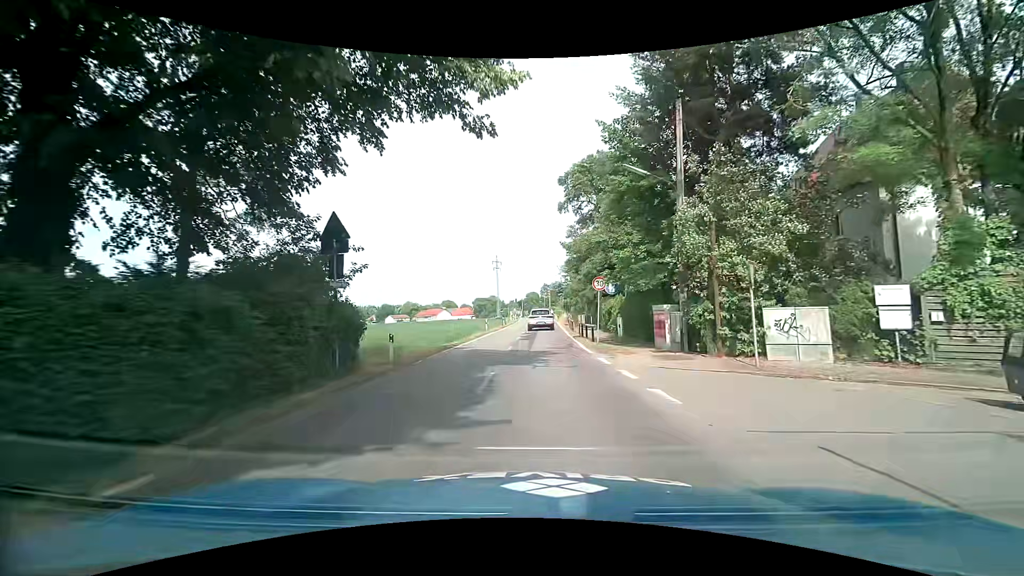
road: tertiary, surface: asphalt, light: Day
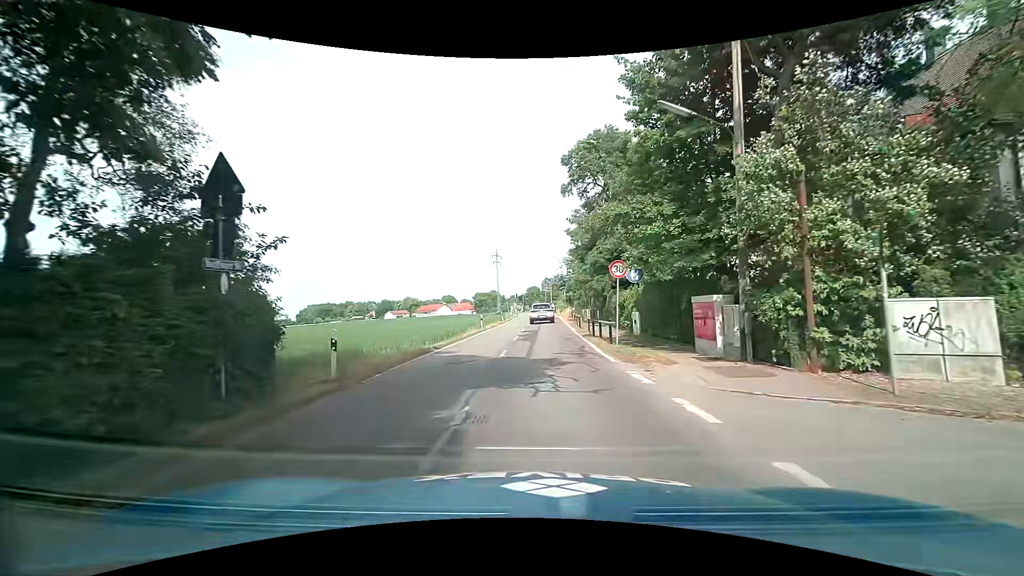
(+0.1, +4.7) m; +1°
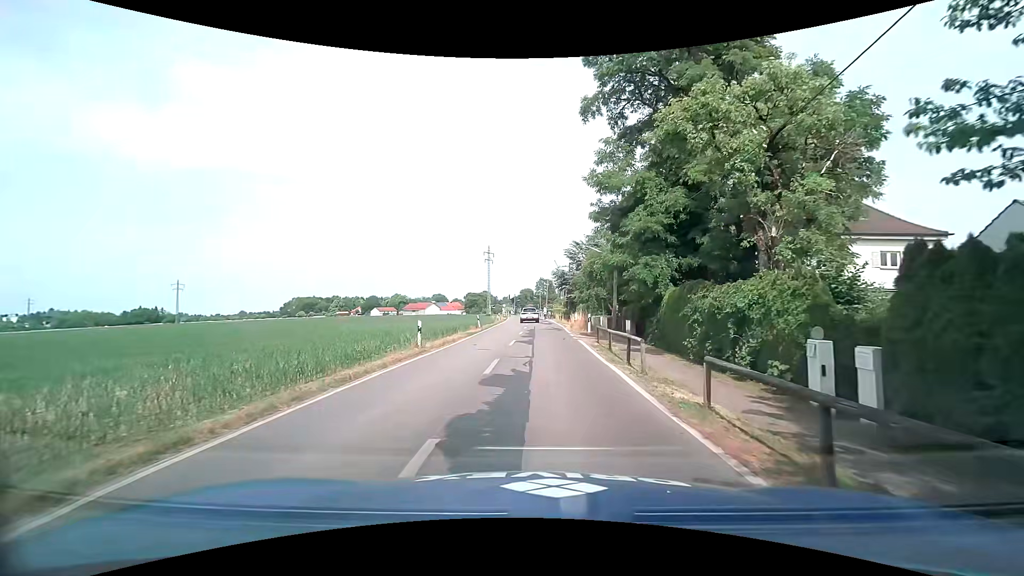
(+0.1, +18.2) m; 0°
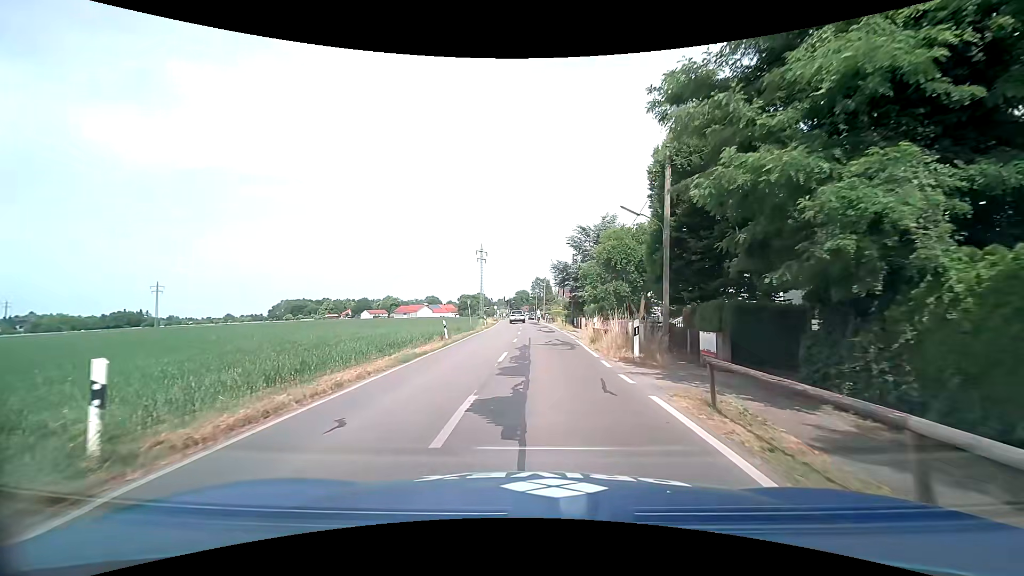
(+0.3, +14.0) m; +1°
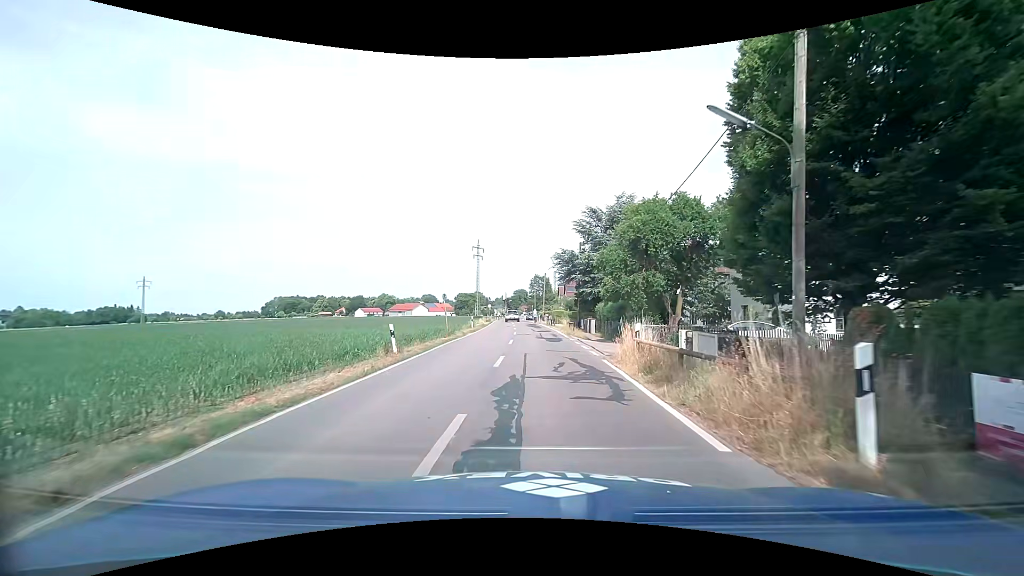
(+0.1, +10.0) m; +1°
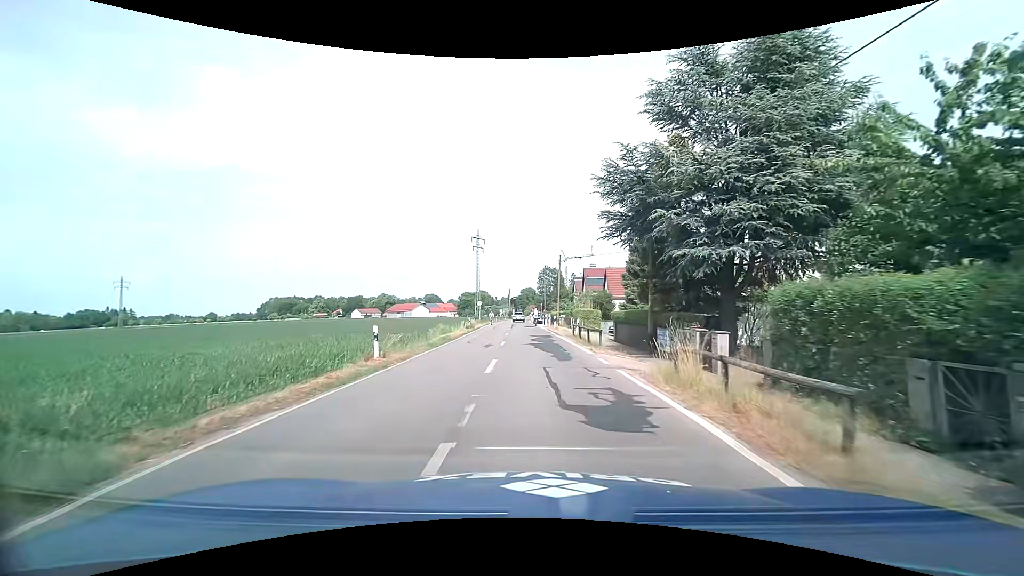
(-0.3, +27.8) m; -2°
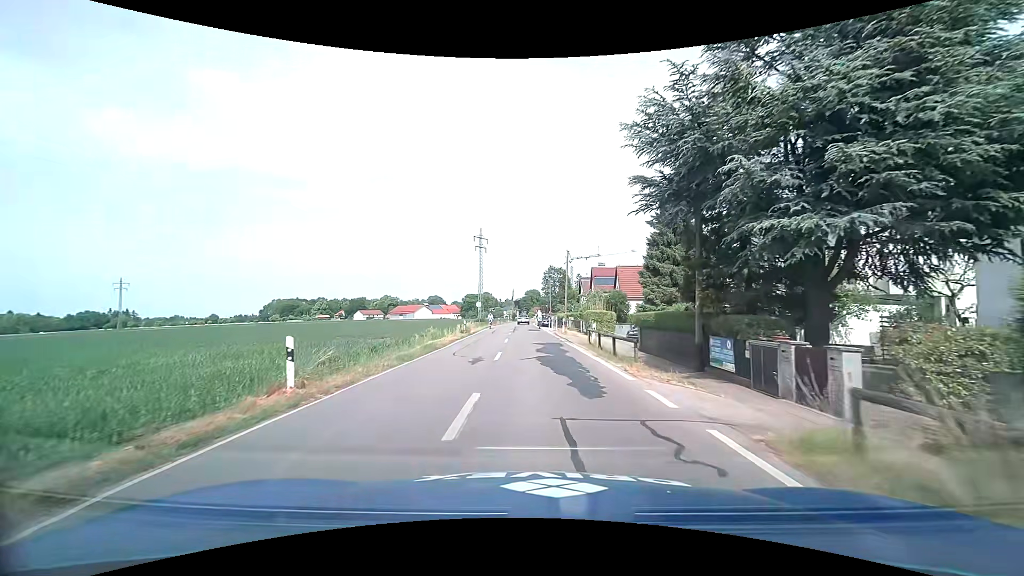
(0.0, +5.6) m; 0°
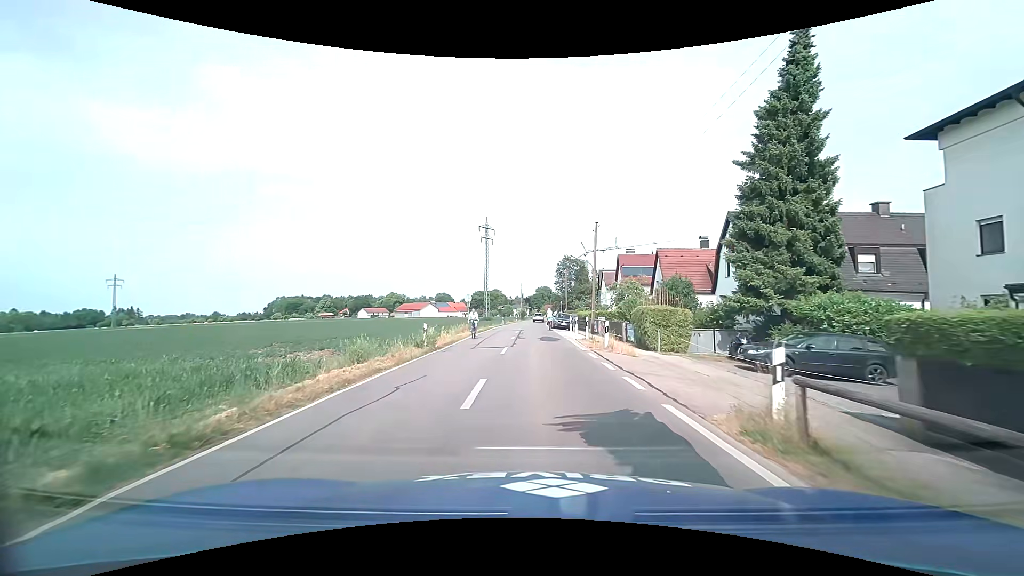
(0.0, +16.6) m; -1°
